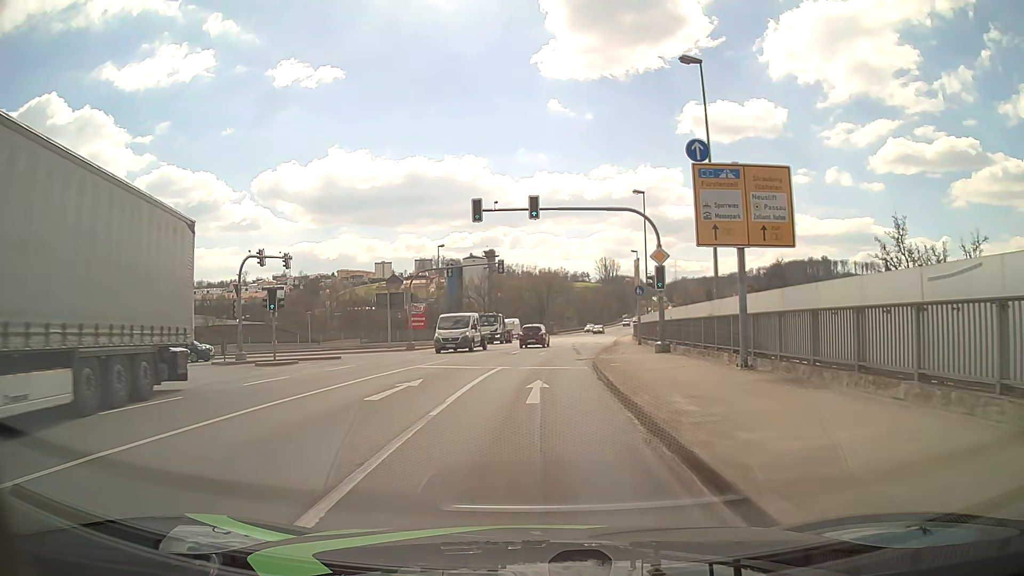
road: primary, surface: asphalt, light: Day
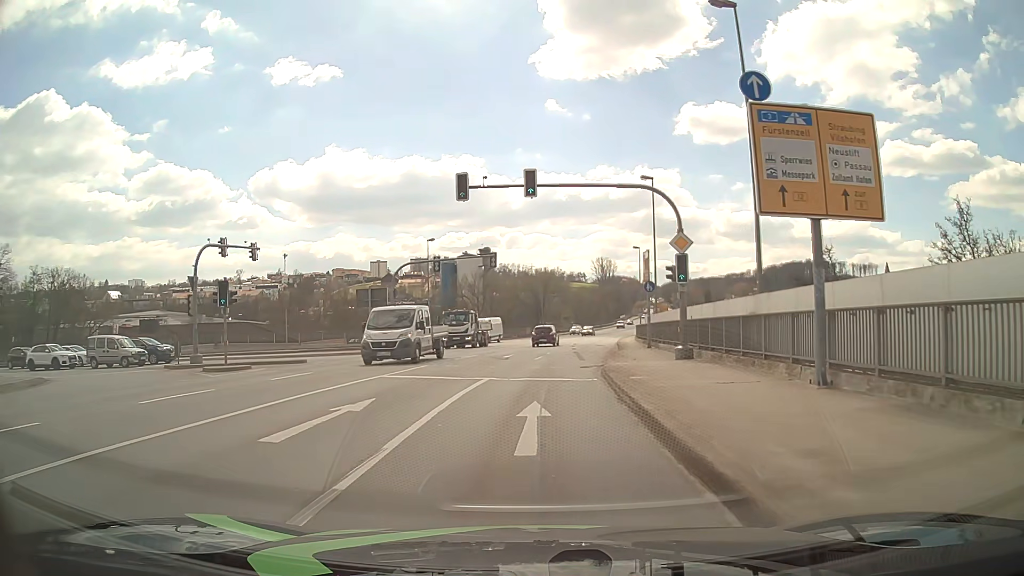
(0.0, +4.7) m; +1°
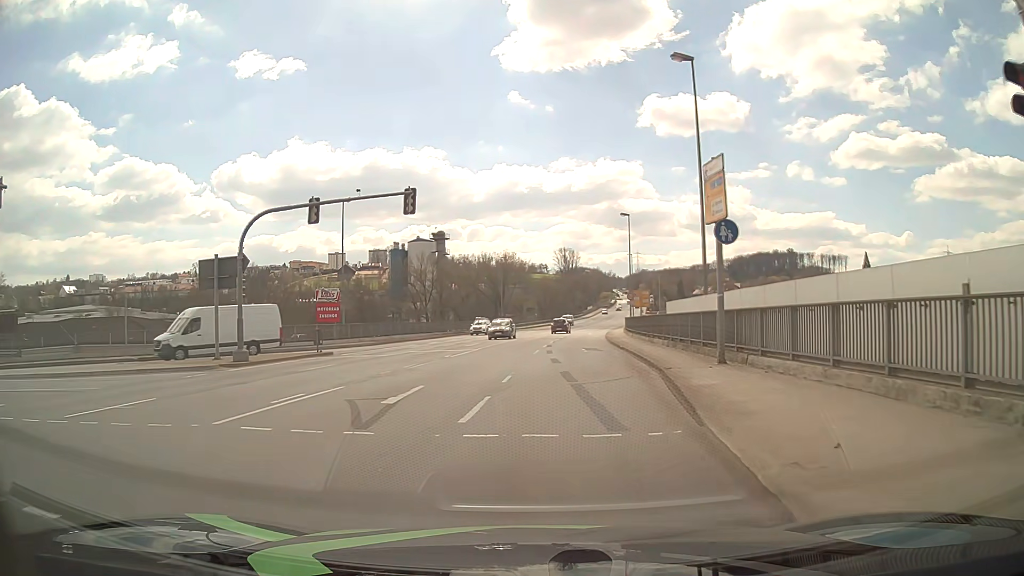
(+0.4, +18.7) m; +3°
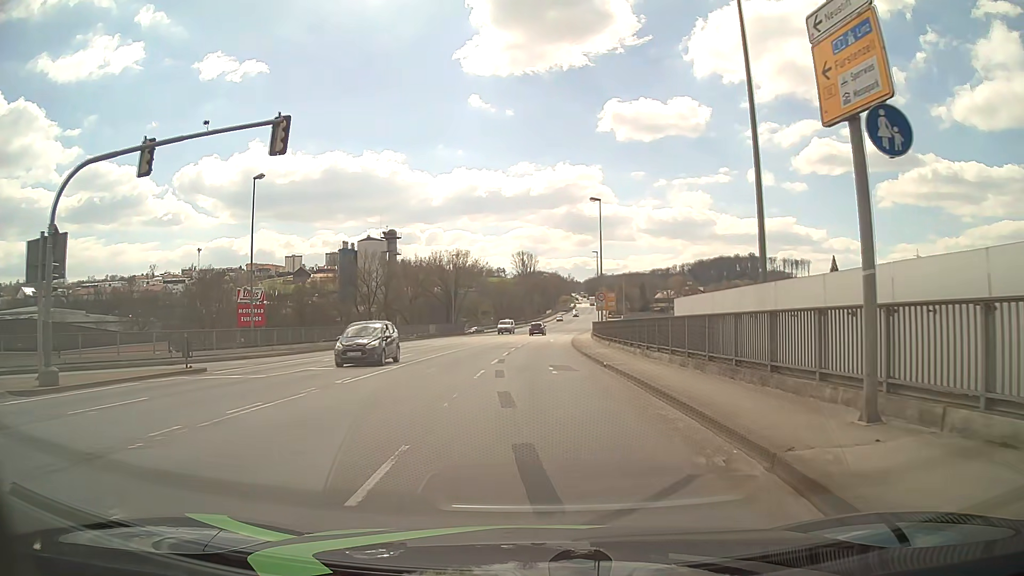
(+0.3, +9.4) m; +4°
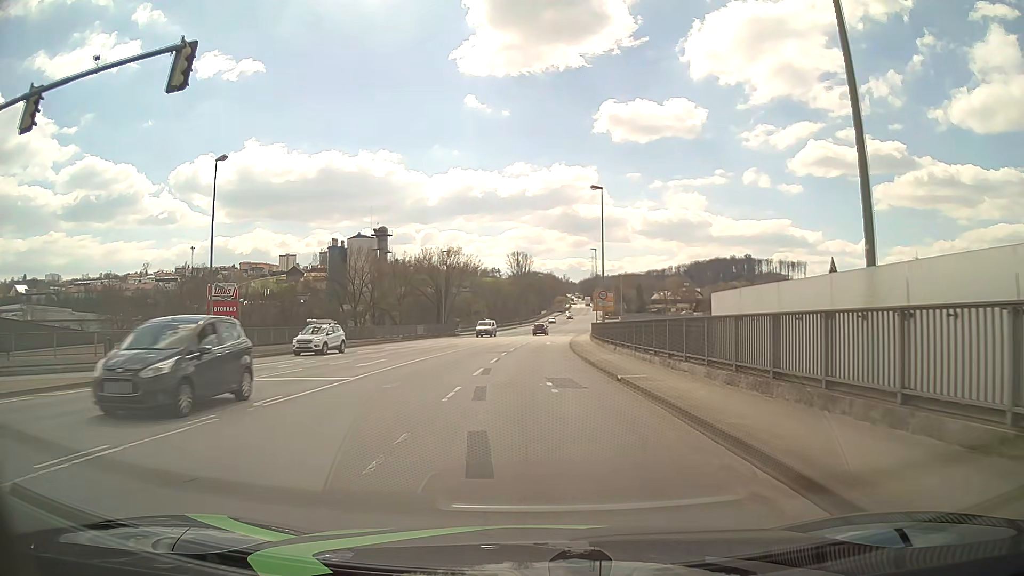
(0.0, +4.7) m; 0°
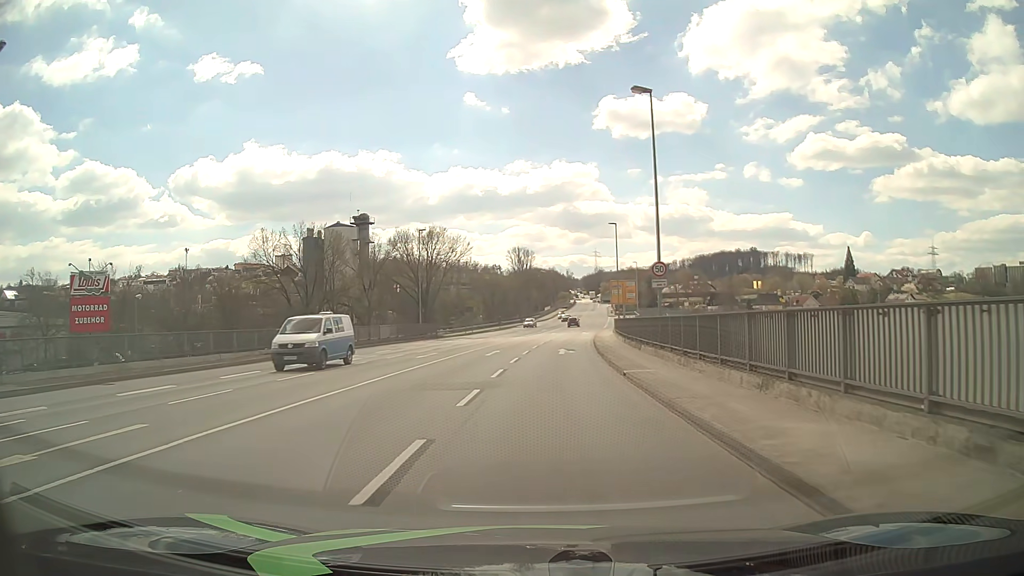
(-0.1, +18.7) m; 0°
